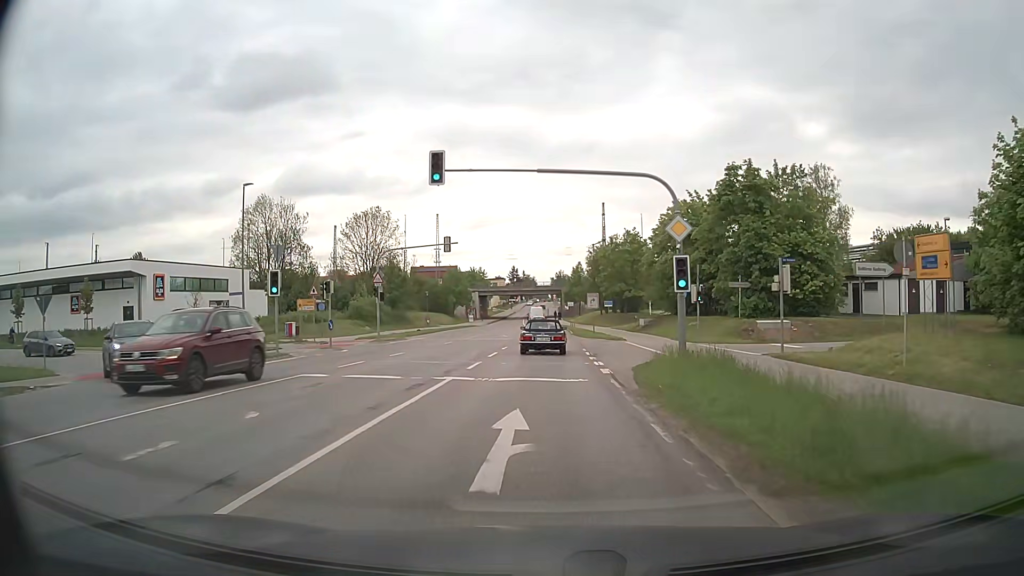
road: secondary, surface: asphalt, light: Day
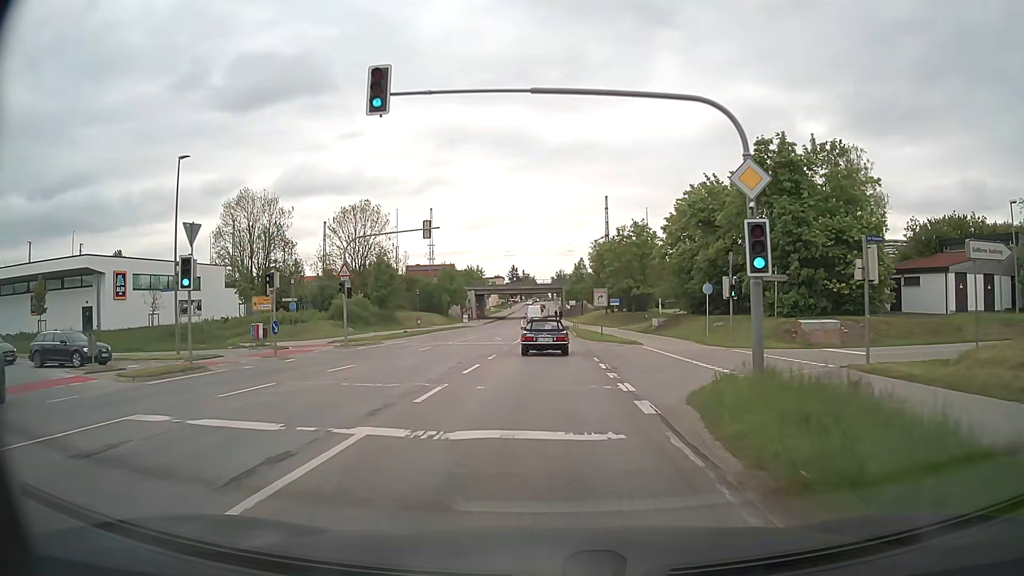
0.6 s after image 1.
(0.0, +7.2) m; 0°
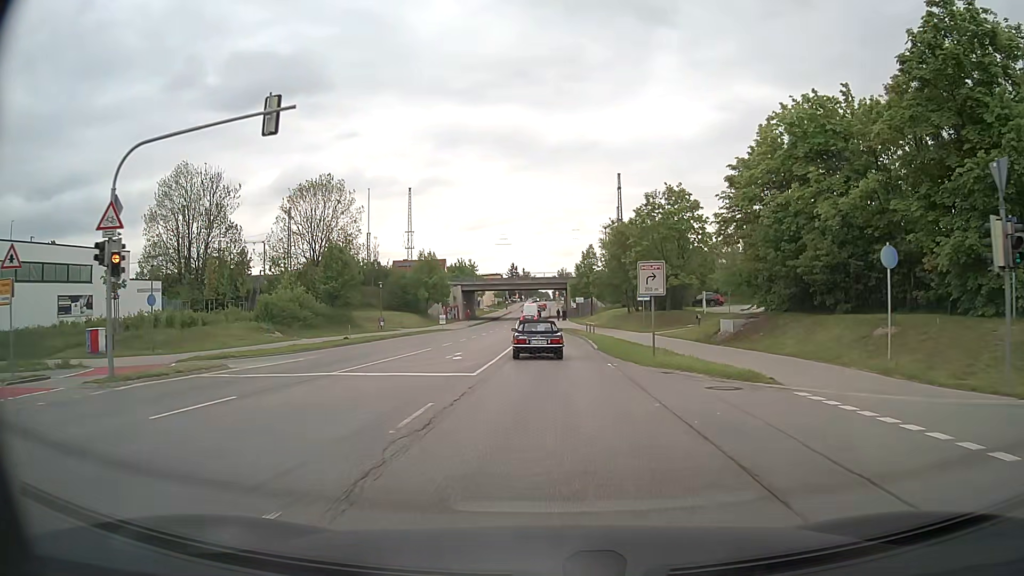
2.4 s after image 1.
(0.0, +20.9) m; -1°
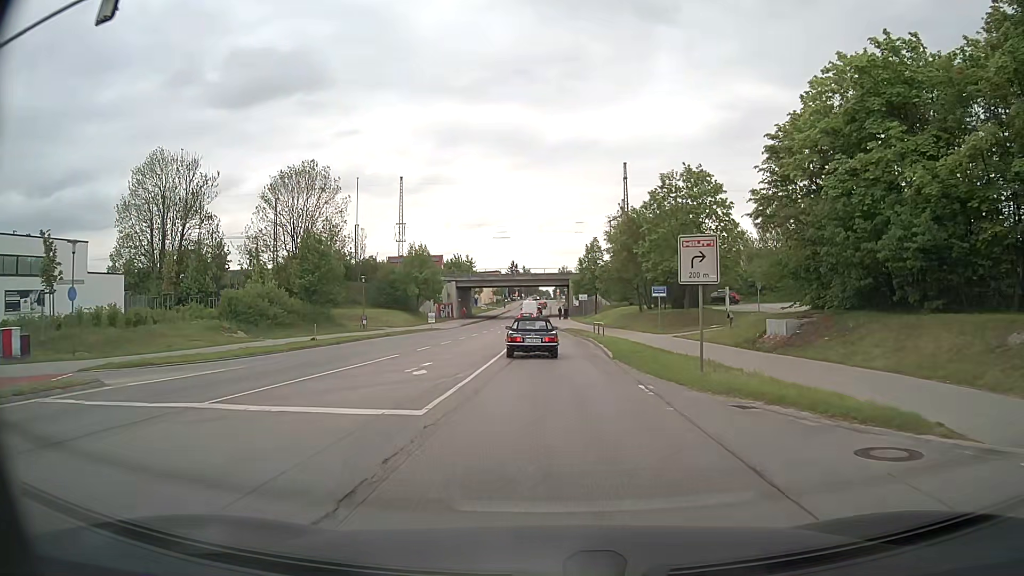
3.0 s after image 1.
(0.0, +7.0) m; +1°
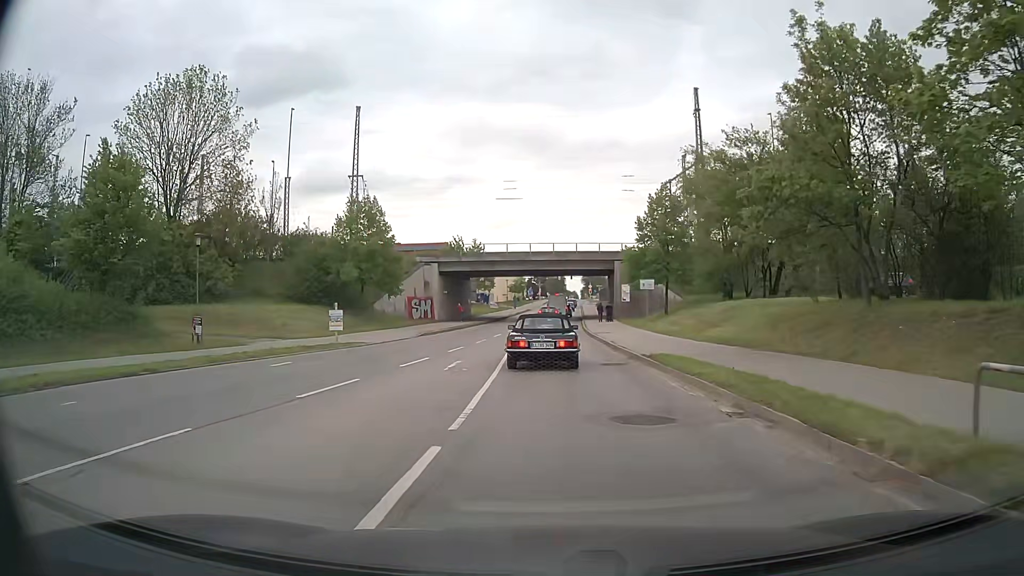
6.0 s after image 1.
(-0.6, +34.7) m; -2°
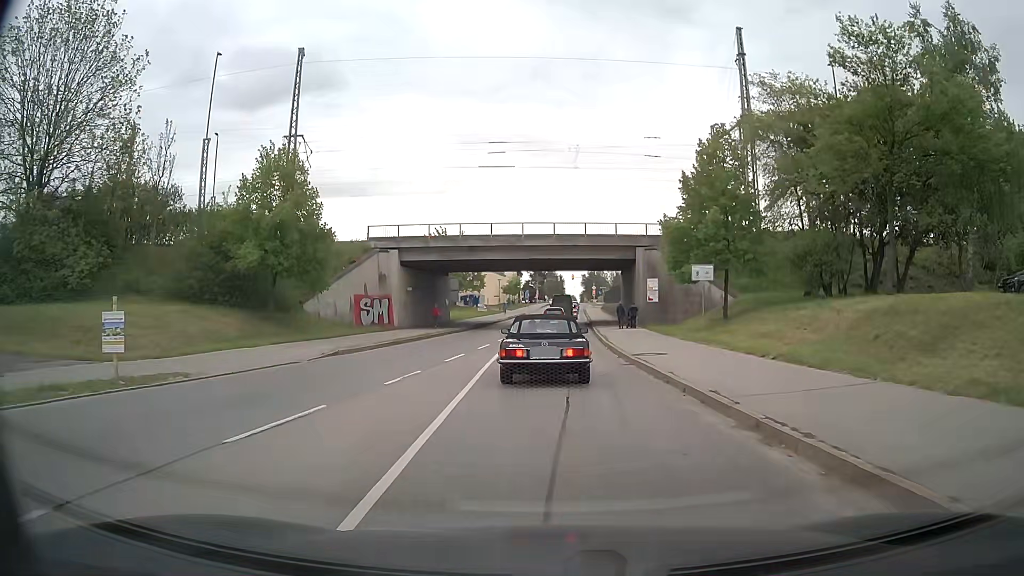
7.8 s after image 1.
(0.0, +16.0) m; +1°
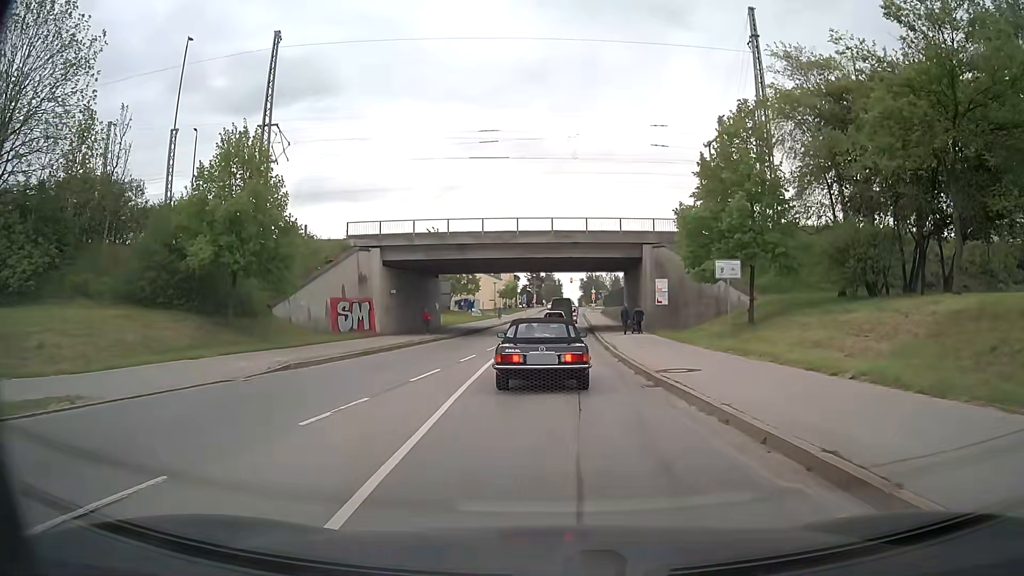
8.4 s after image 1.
(0.0, +4.4) m; 0°
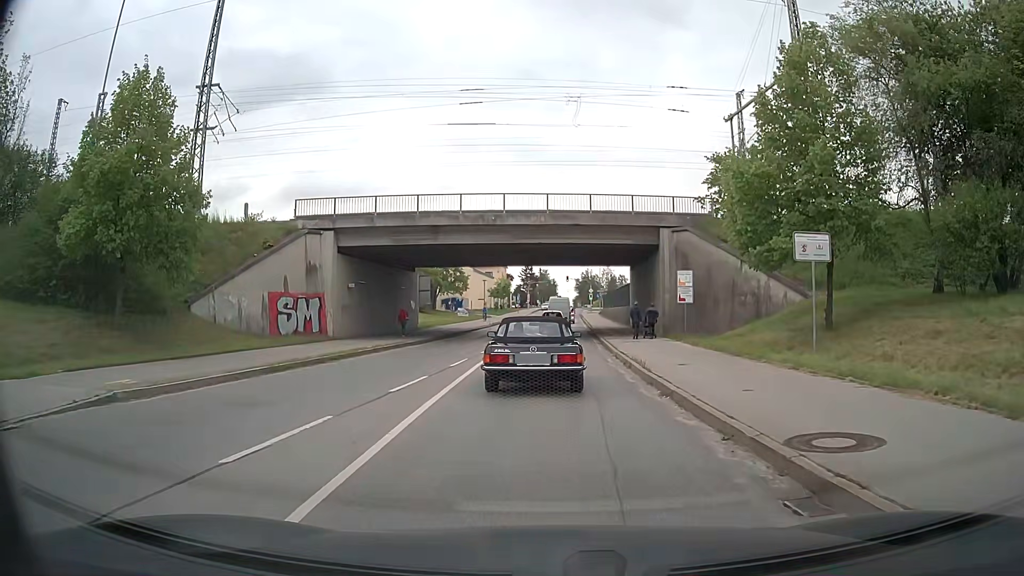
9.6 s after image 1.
(0.0, +8.4) m; +1°
